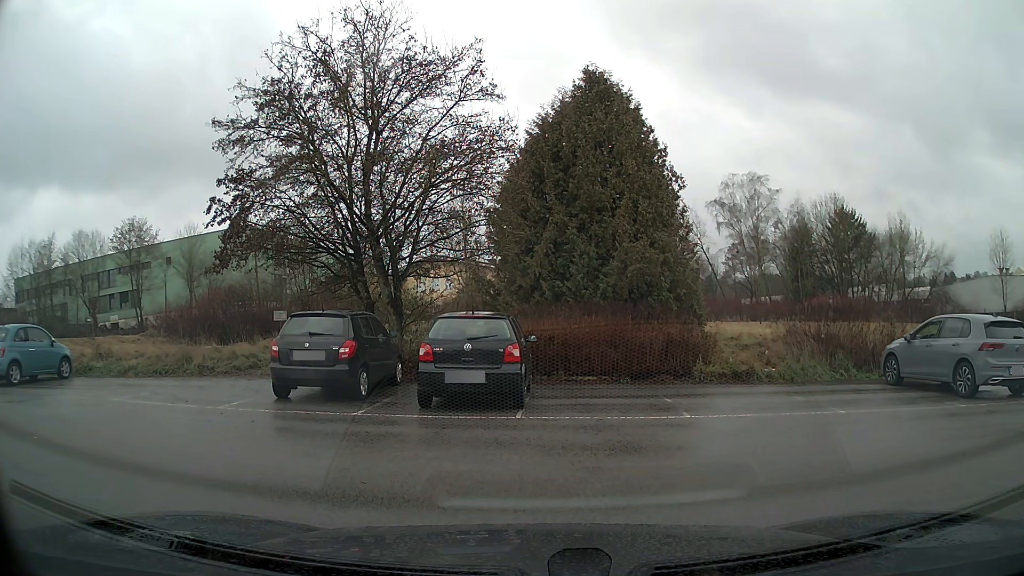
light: Day
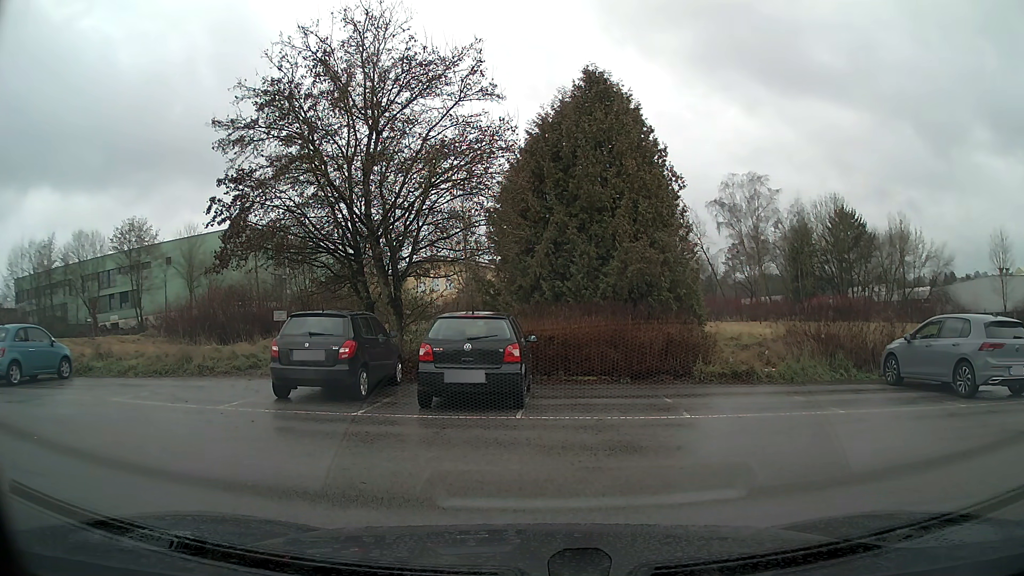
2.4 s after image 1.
(0.0, 0.0) m; 0°
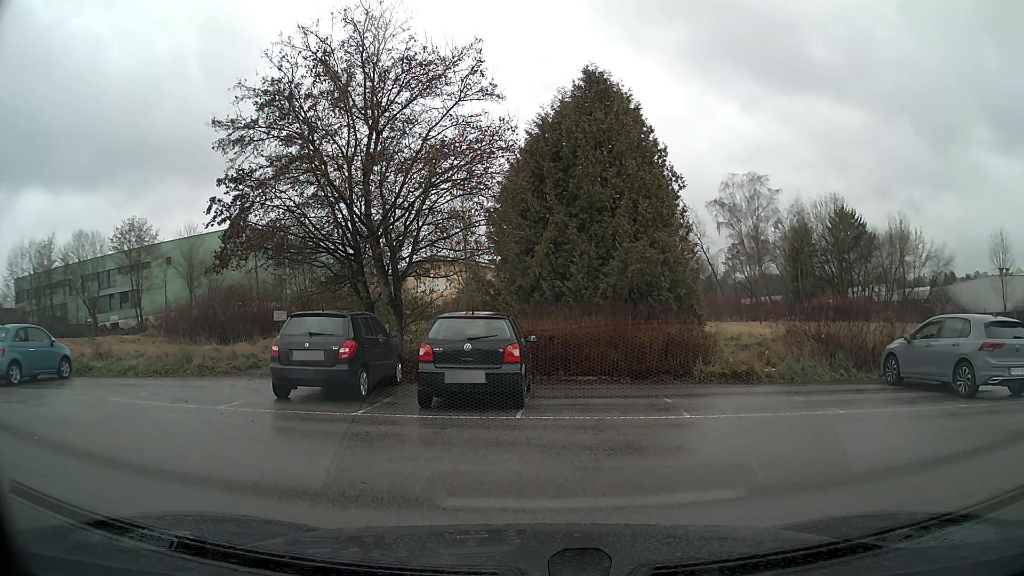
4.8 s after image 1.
(0.0, 0.0) m; 0°
